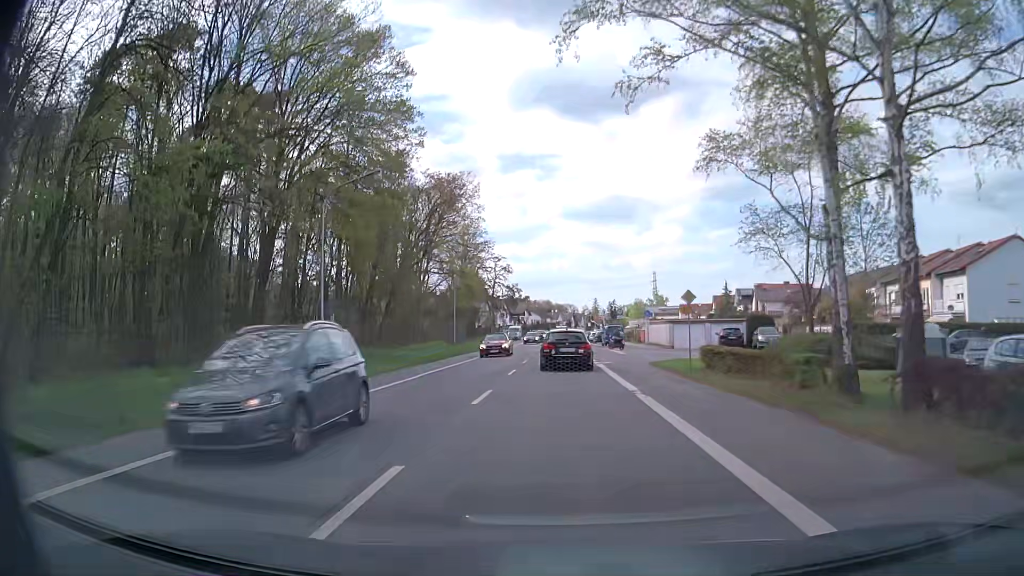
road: primary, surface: asphalt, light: Day
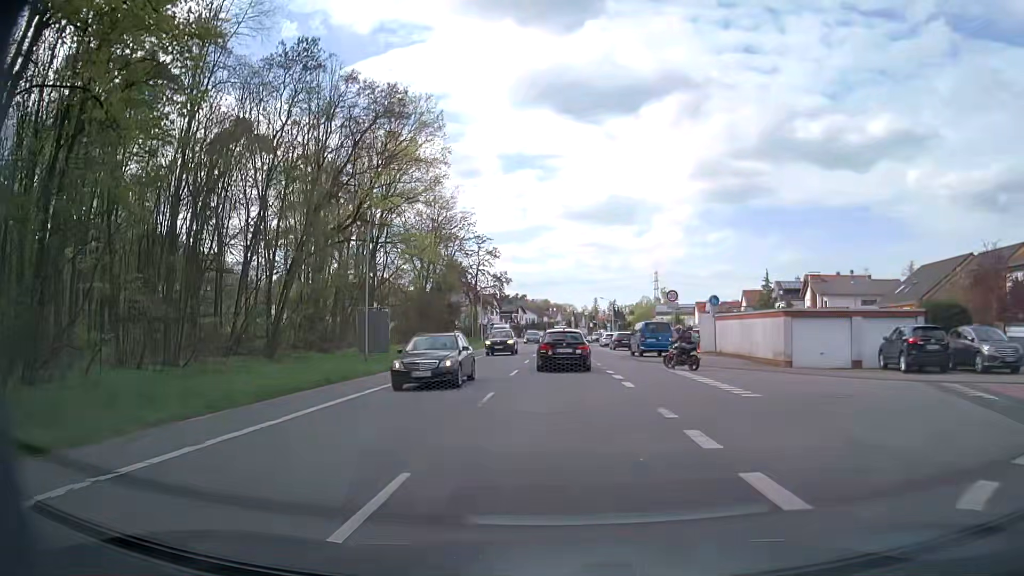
(0.0, +27.3) m; 0°
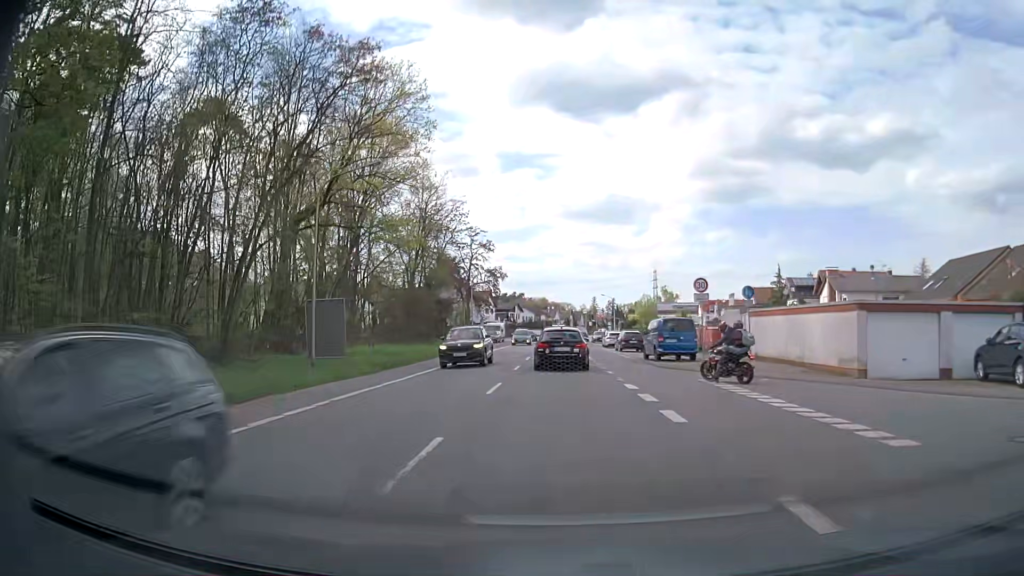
(0.0, +6.9) m; 0°
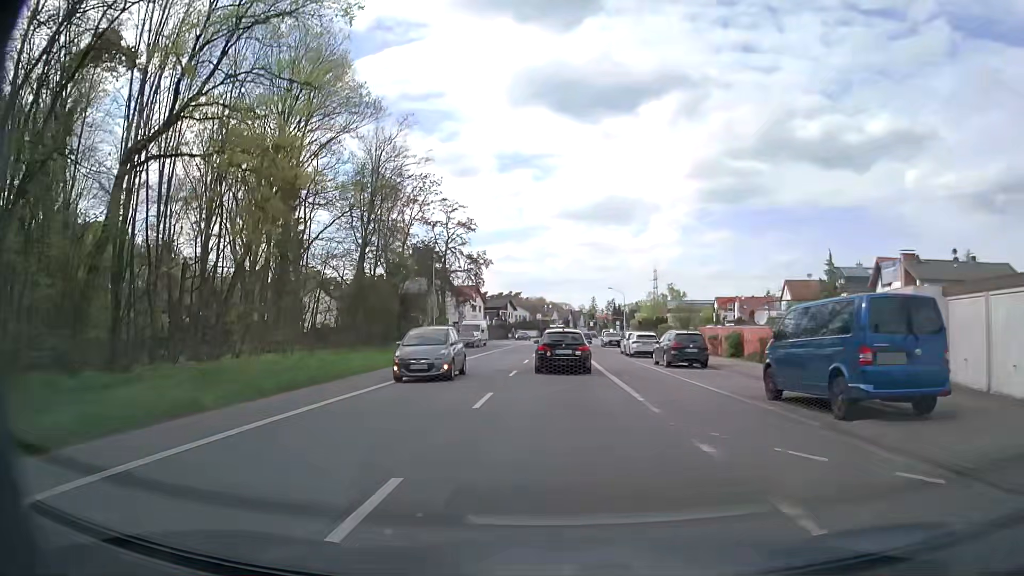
(+0.1, +20.5) m; 0°
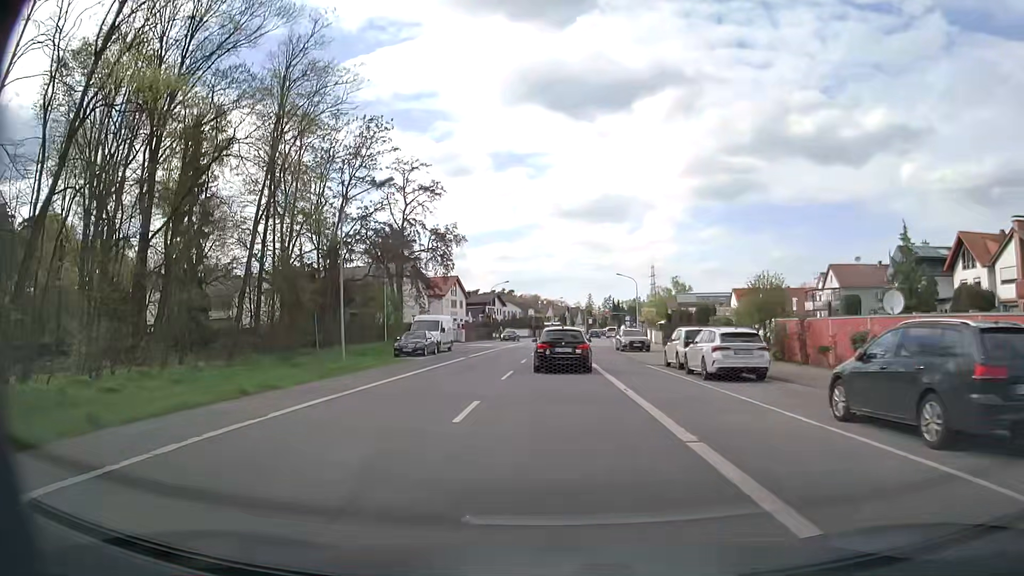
(+0.1, +20.1) m; +1°
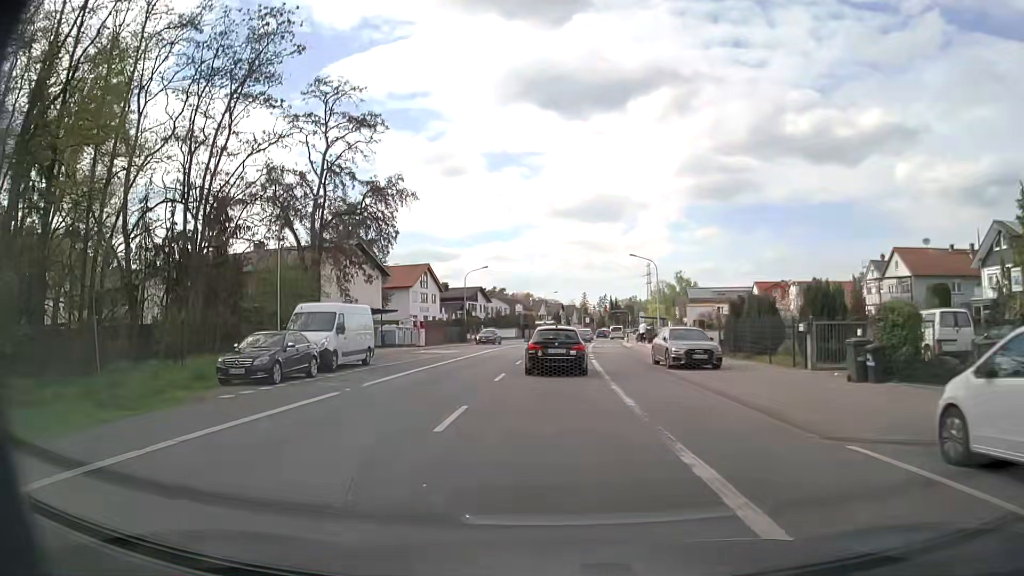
(0.0, +19.8) m; 0°
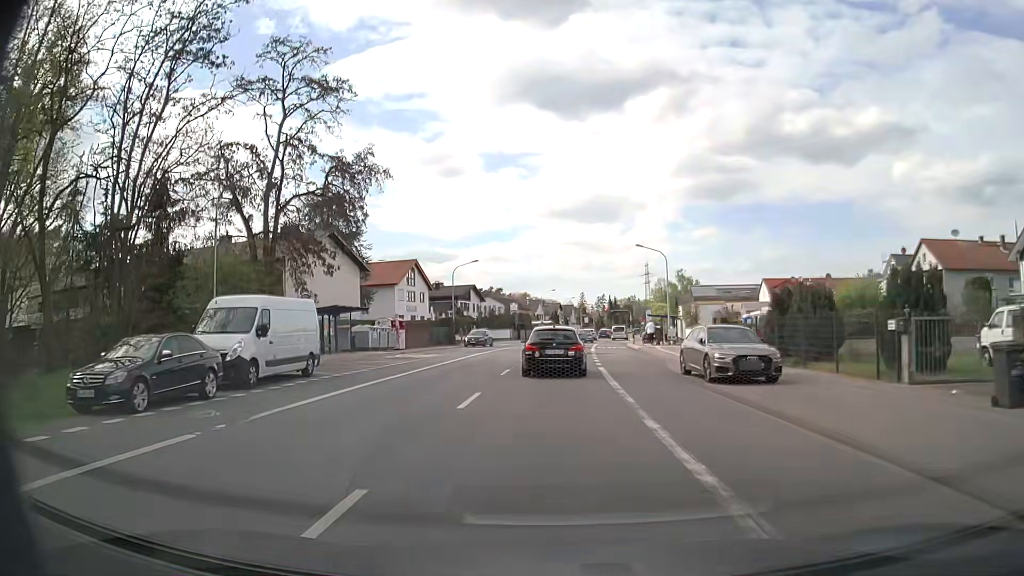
(0.0, +6.5) m; +1°
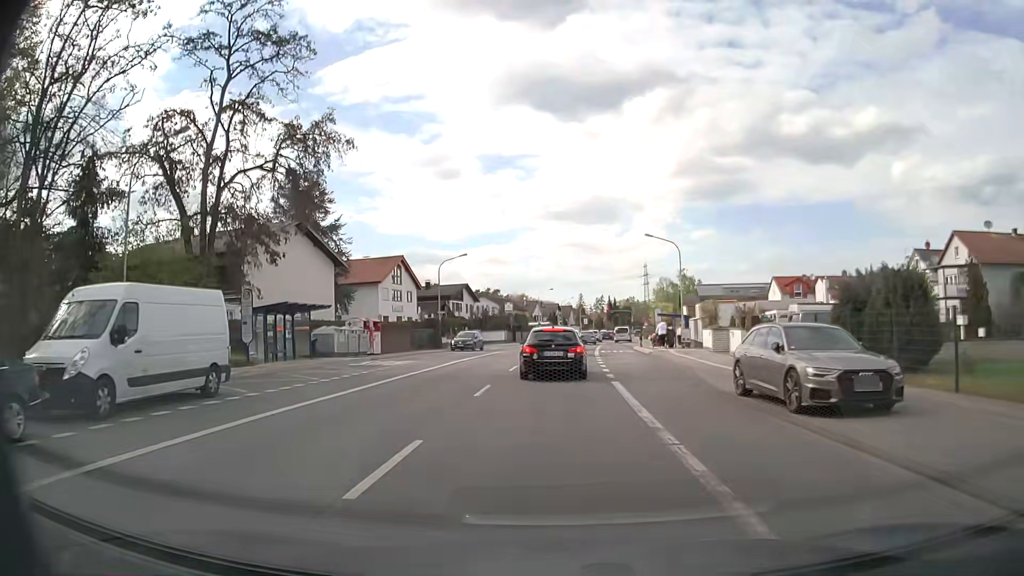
(0.0, +6.3) m; 0°
